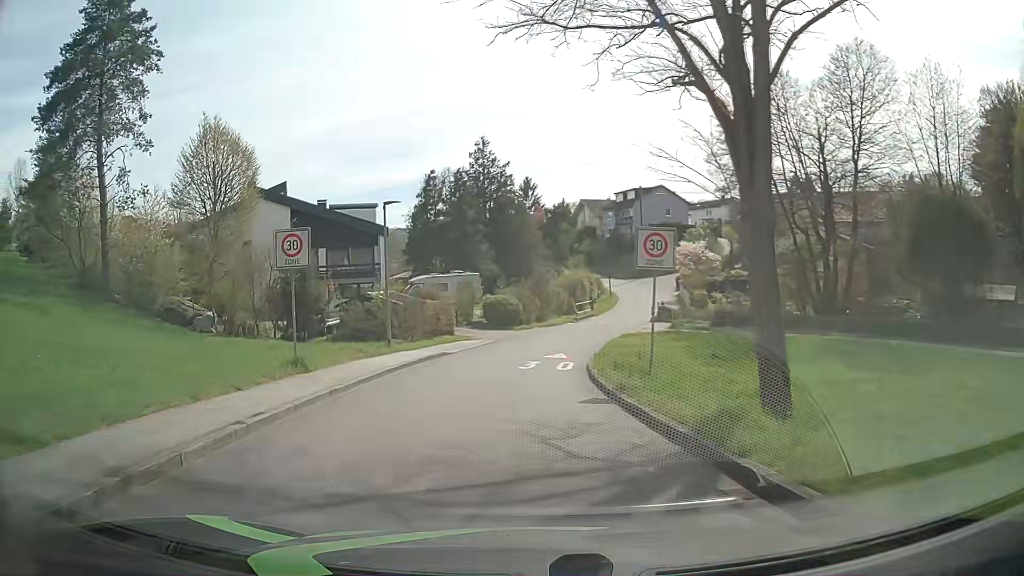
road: residential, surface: asphalt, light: Day
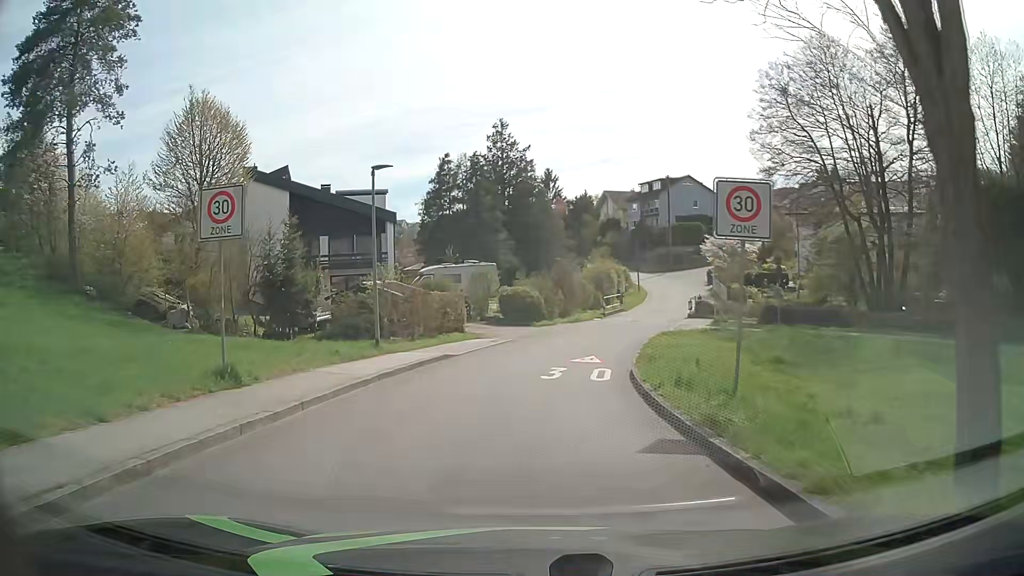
(-0.1, +4.8) m; 0°
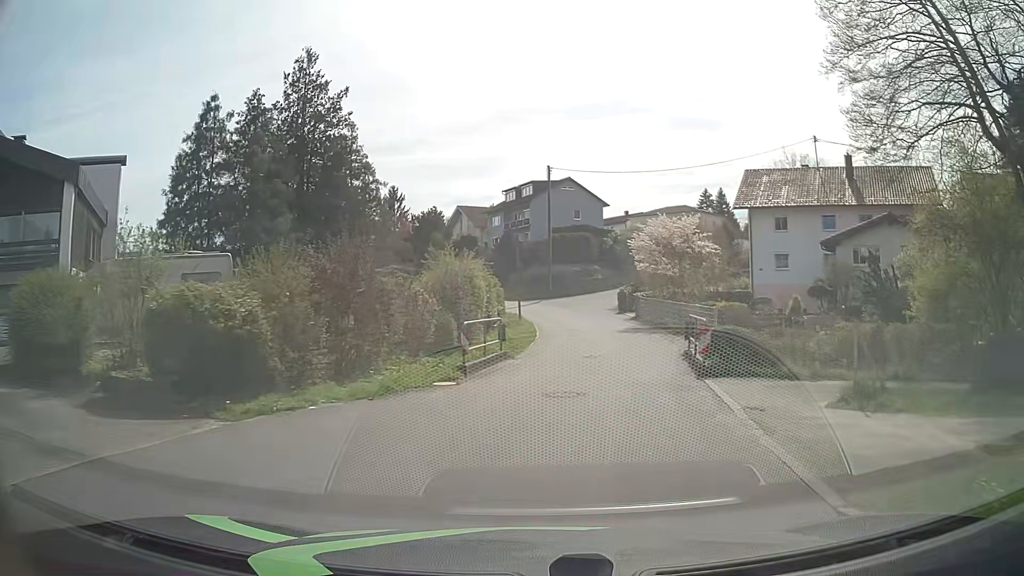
(+1.6, +24.5) m; +12°
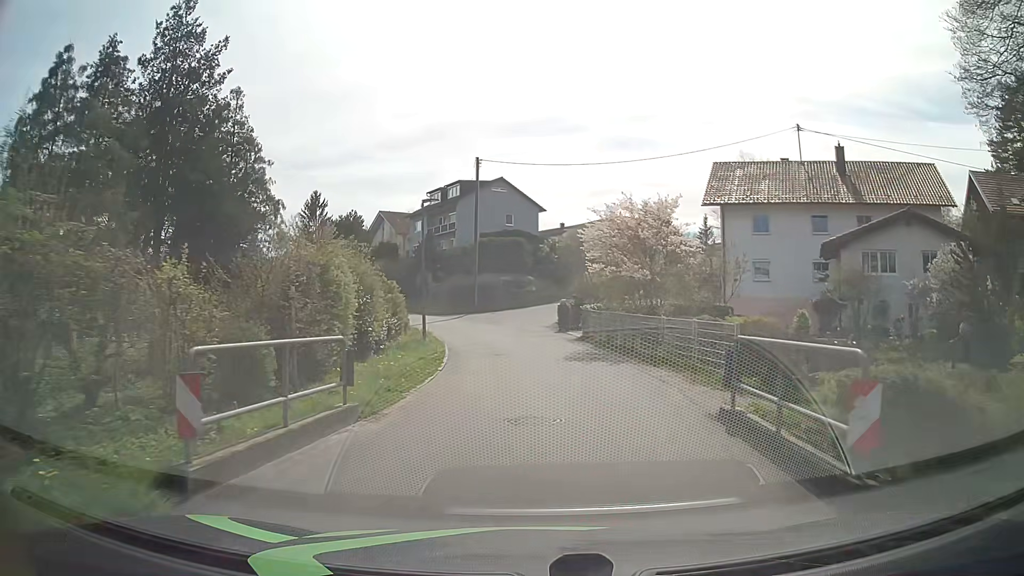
(+0.5, +9.3) m; +6°
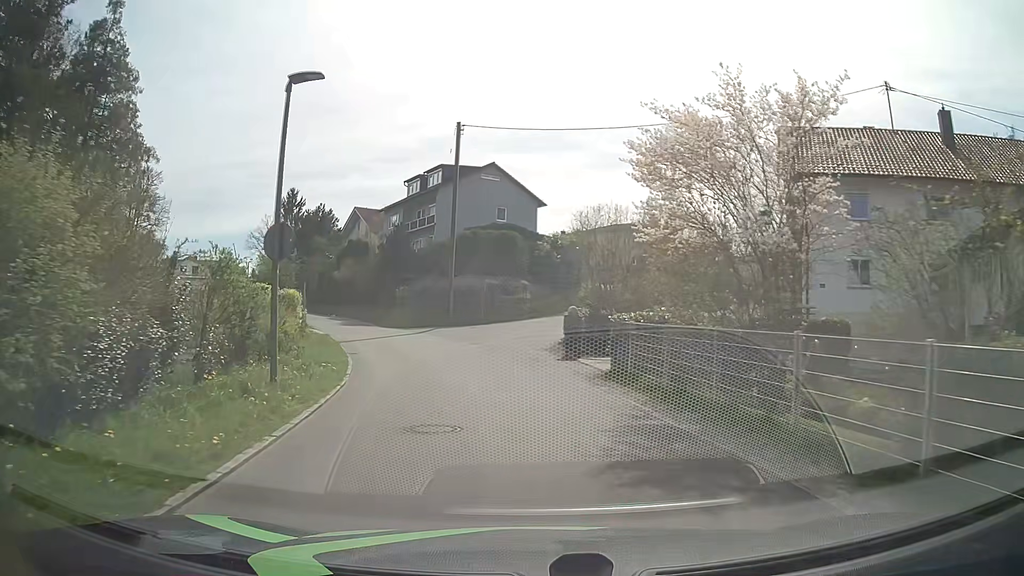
(+0.1, +13.1) m; 0°
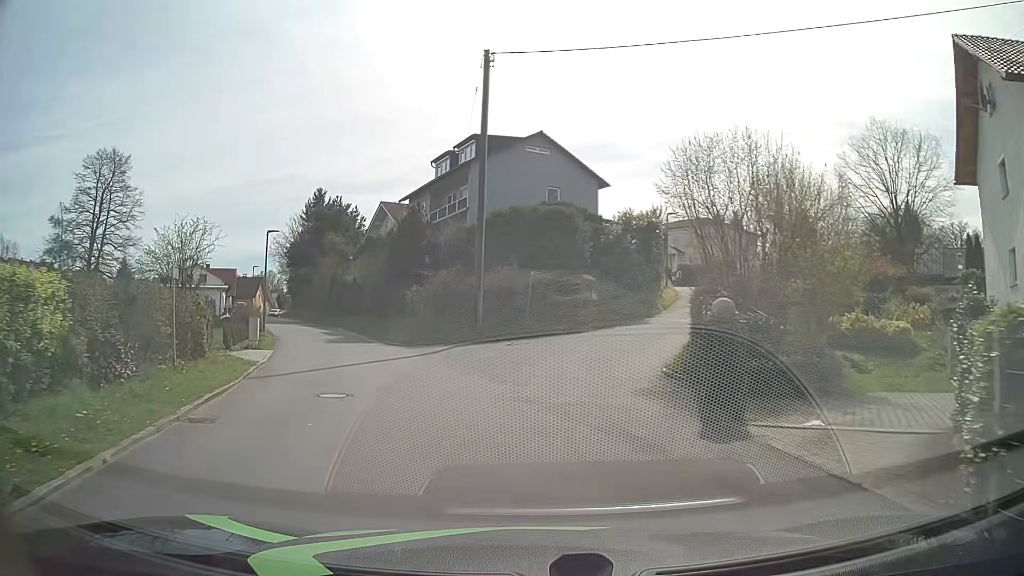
(-0.4, +12.9) m; -4°
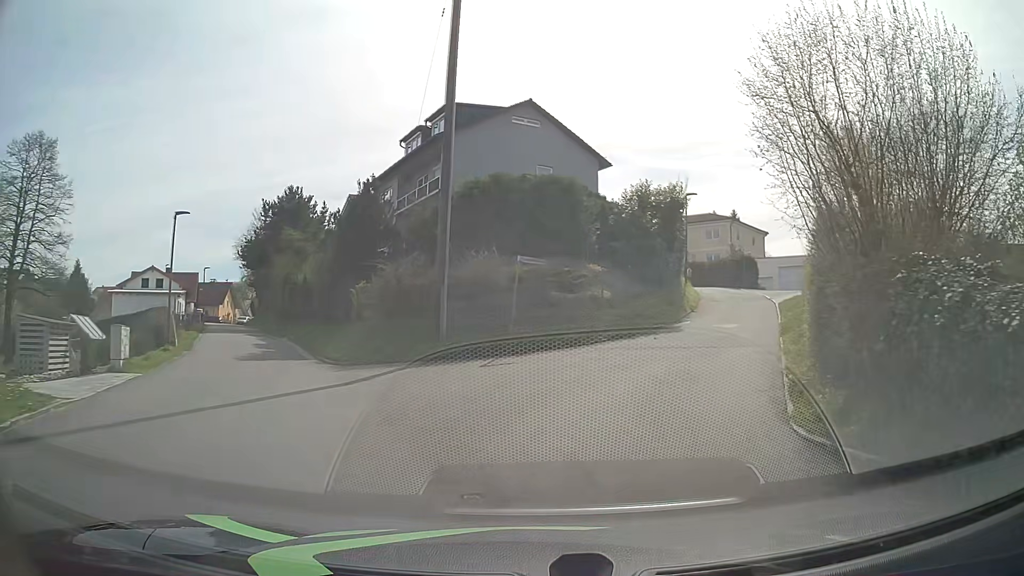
(0.0, +8.2) m; +2°
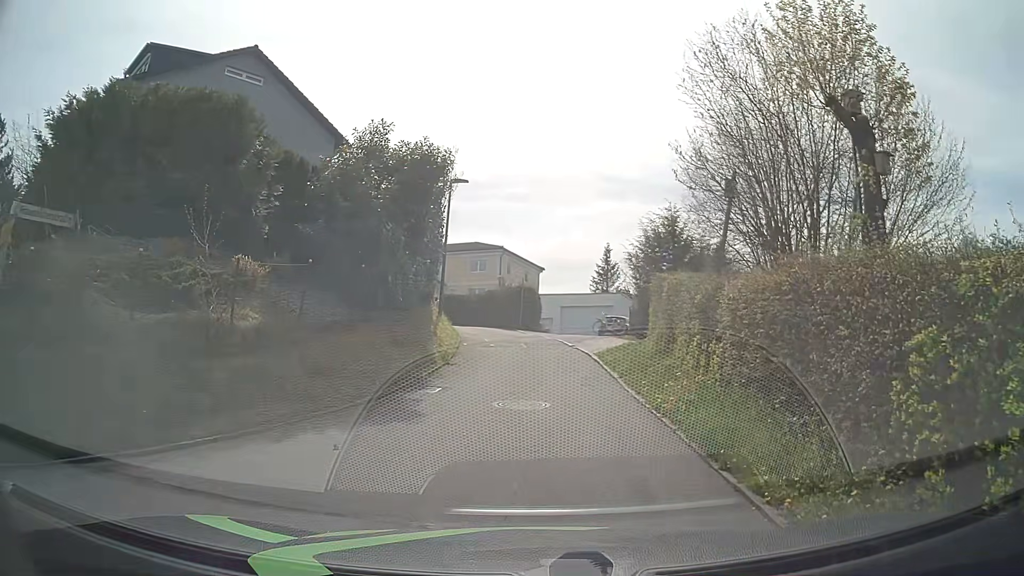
(+2.0, +11.3) m; +20°
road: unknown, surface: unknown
